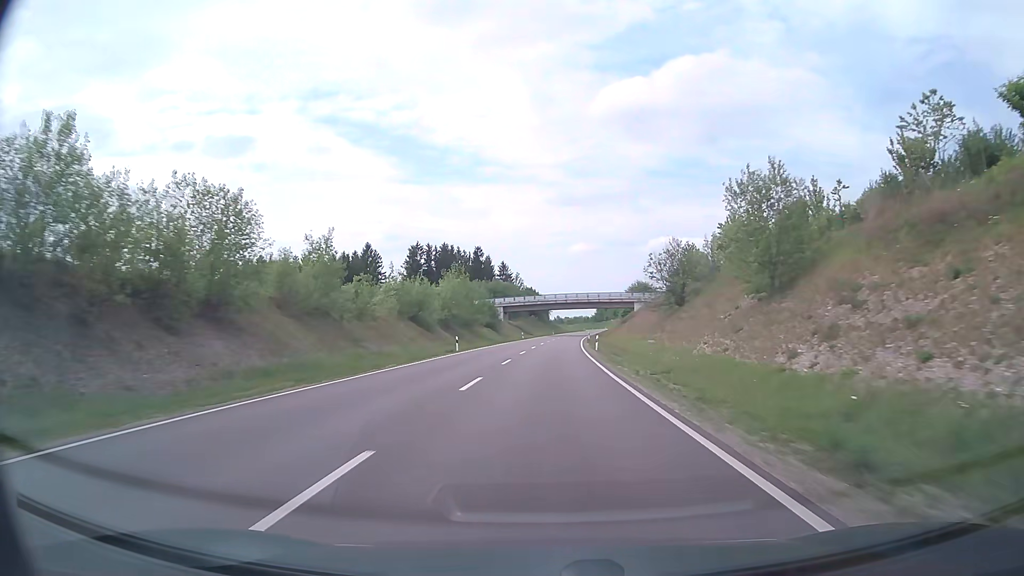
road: primary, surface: asphalt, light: Day
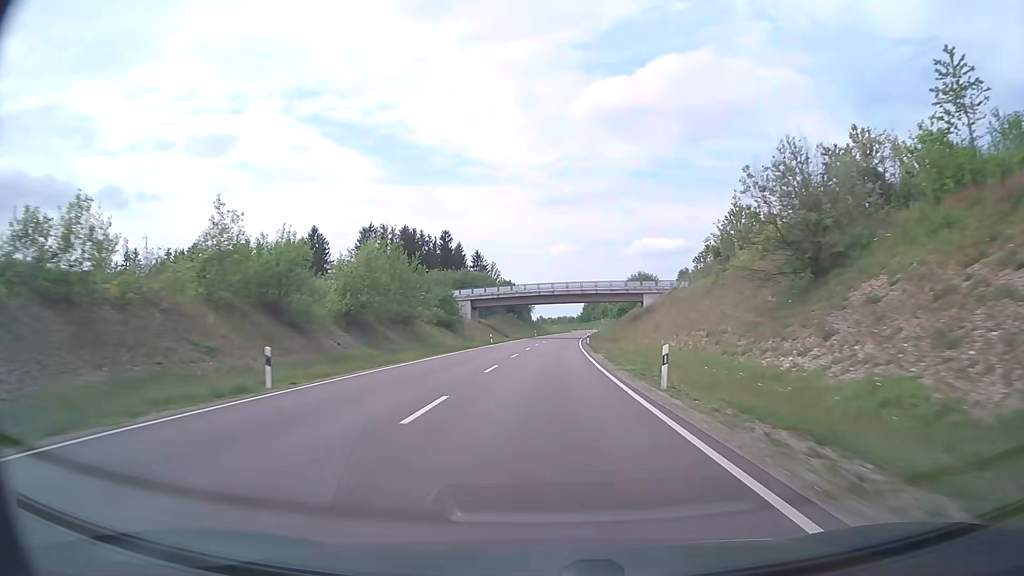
(+0.4, +29.8) m; +2°
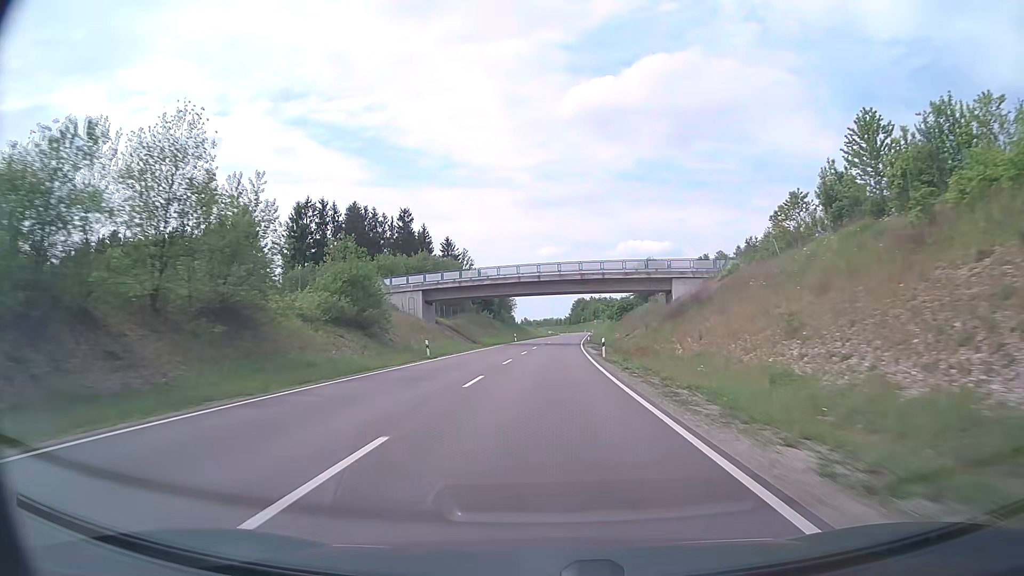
(+0.3, +29.5) m; +1°
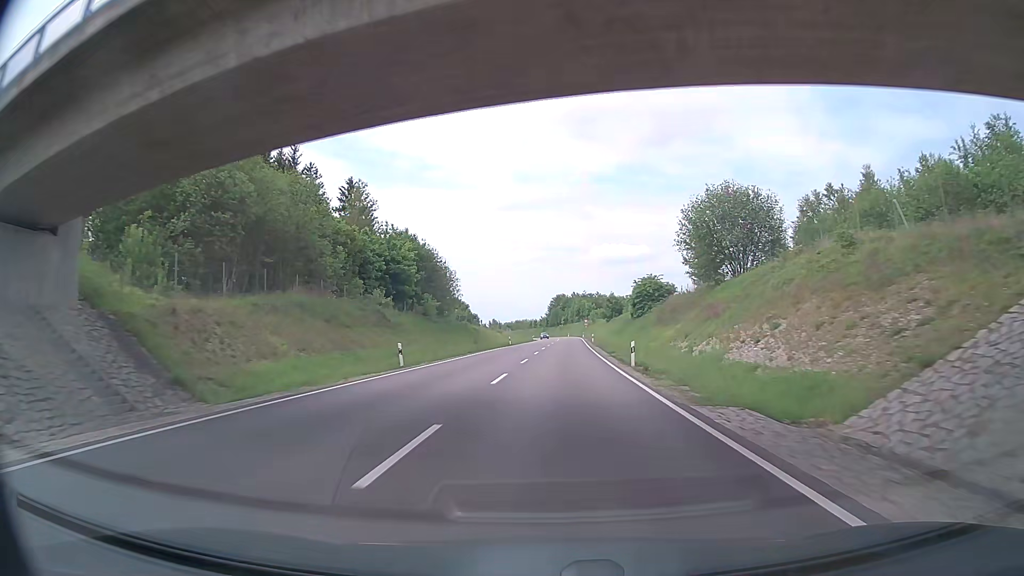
(+1.2, +59.0) m; +2°
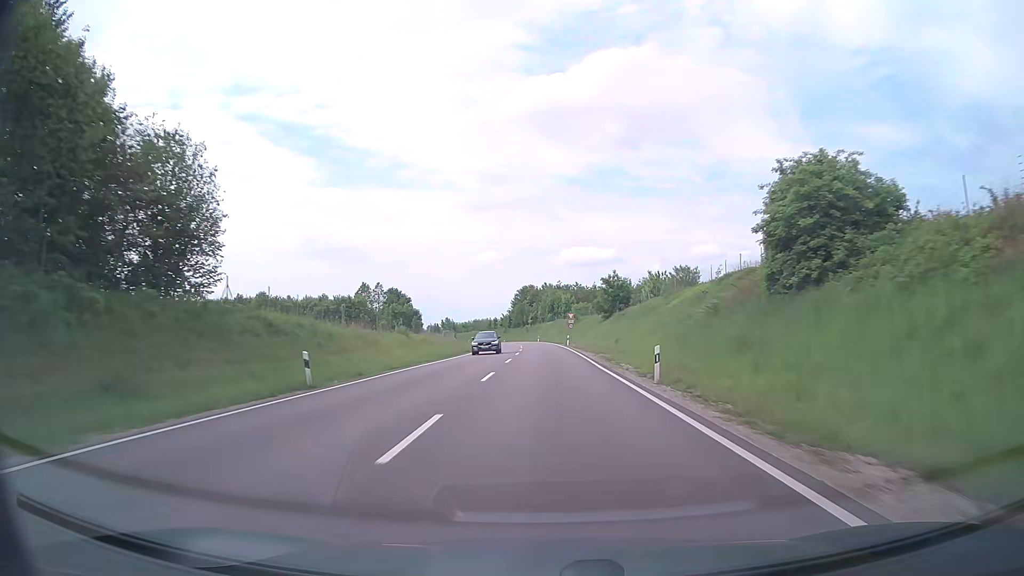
(+1.6, +59.2) m; +3°
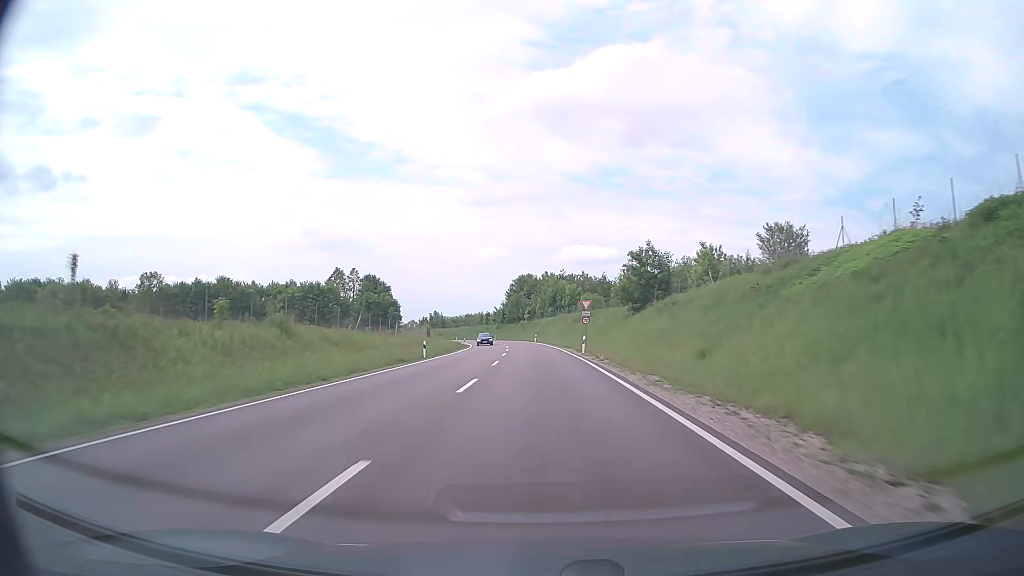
(0.0, +28.3) m; 0°
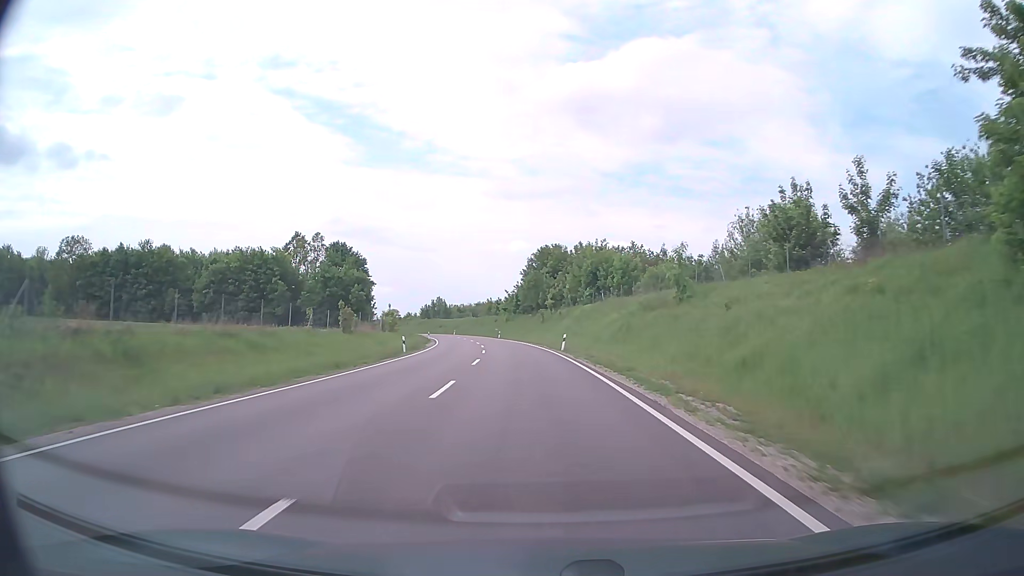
(-0.5, +49.5) m; -2°
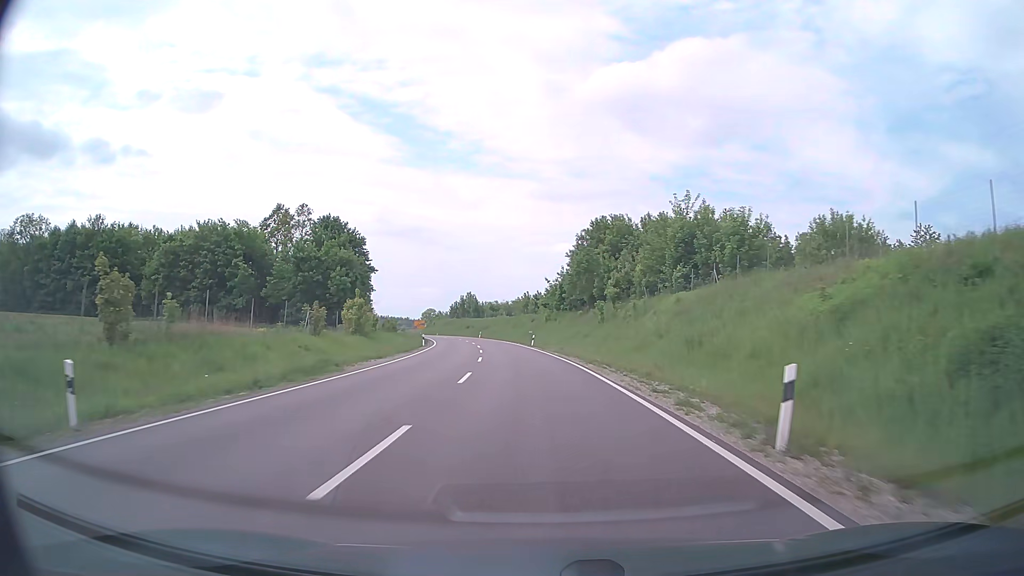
(-1.0, +31.9) m; -4°
(0, +10) (0, +20) (-1, +30) (-2, +40) (-3, +50) (-4, +60) (-5, +70) (-7, +80) (-8, +89) (-10, +99) m
